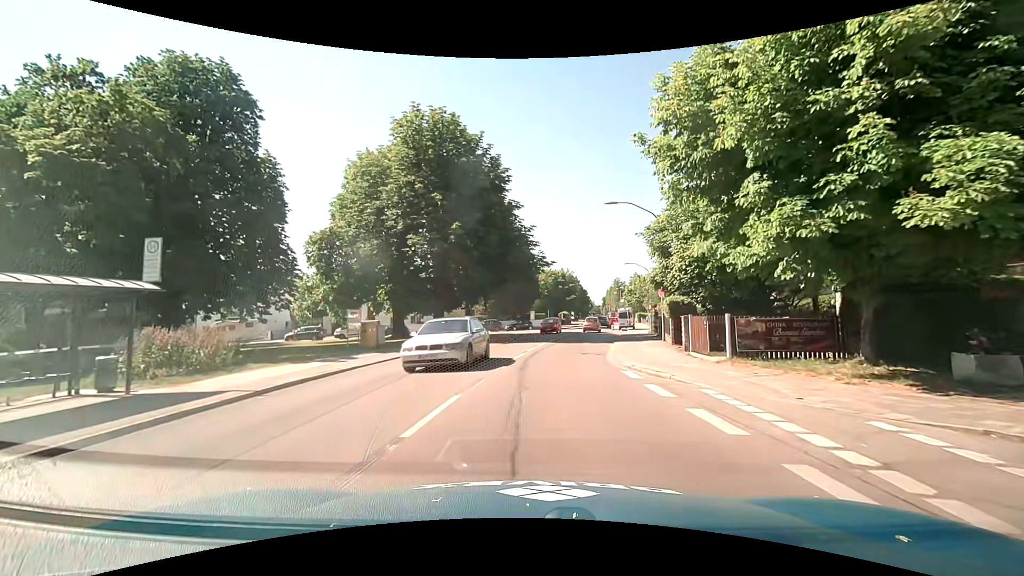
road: secondary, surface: asphalt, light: Day
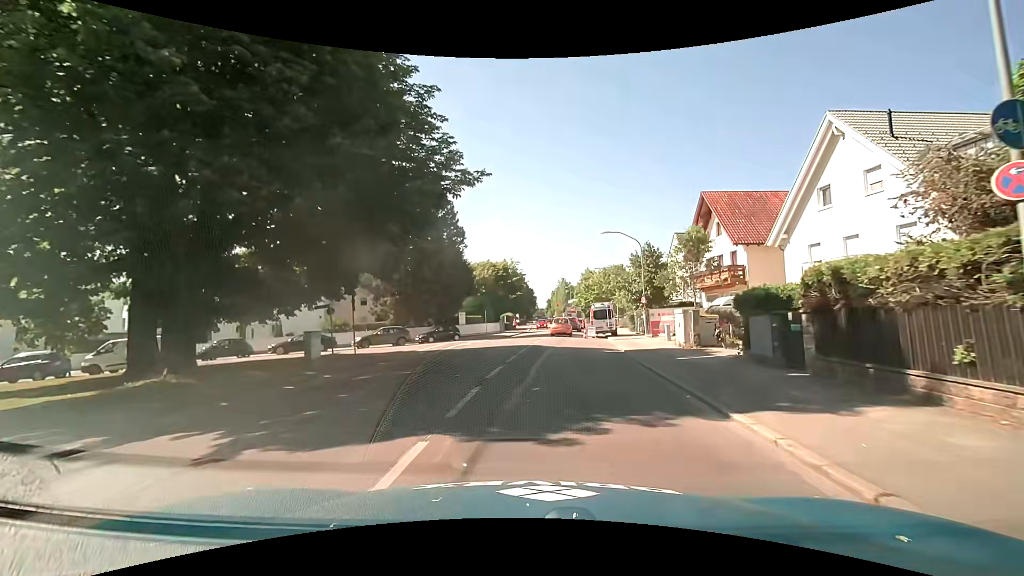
(+1.0, +23.1) m; +6°
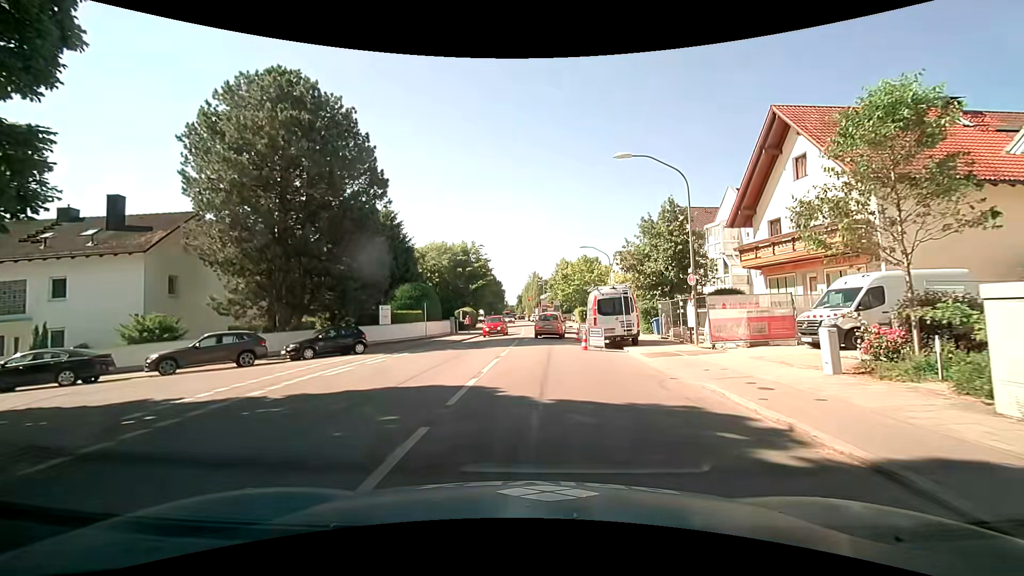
(+0.4, +17.3) m; +3°
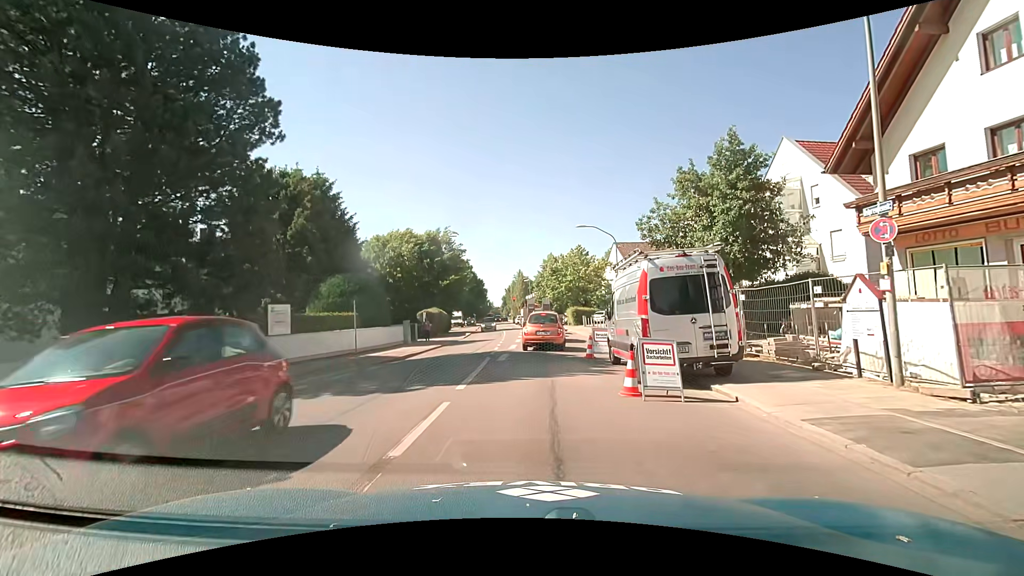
(+0.2, +11.4) m; +2°
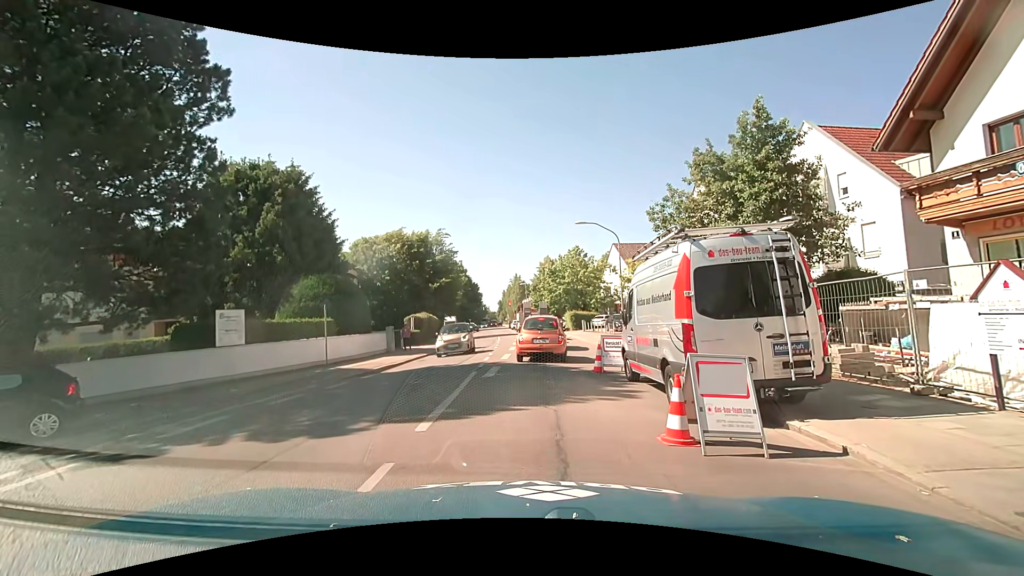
(0.0, +2.7) m; -1°
